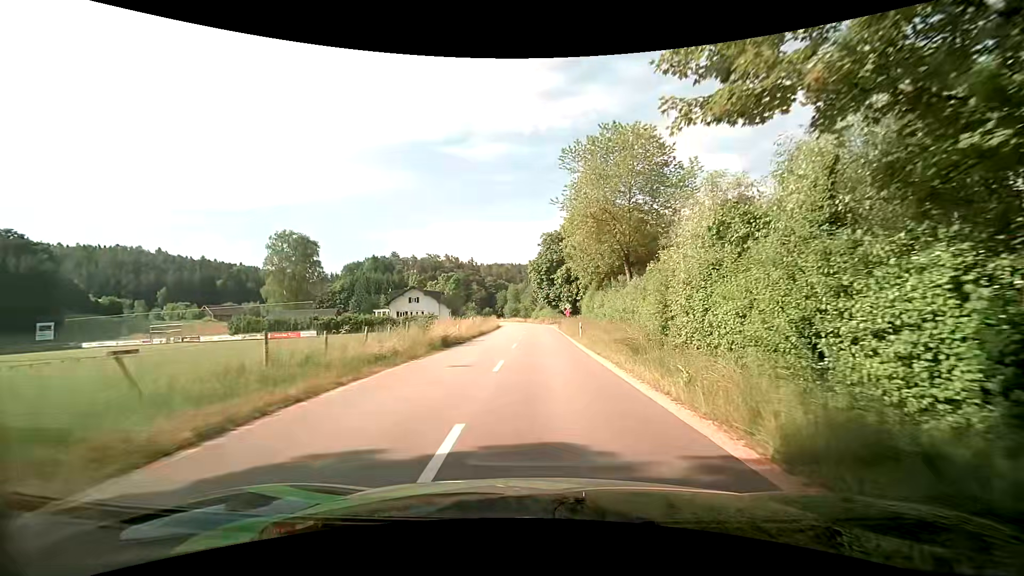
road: tertiary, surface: asphalt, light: Day
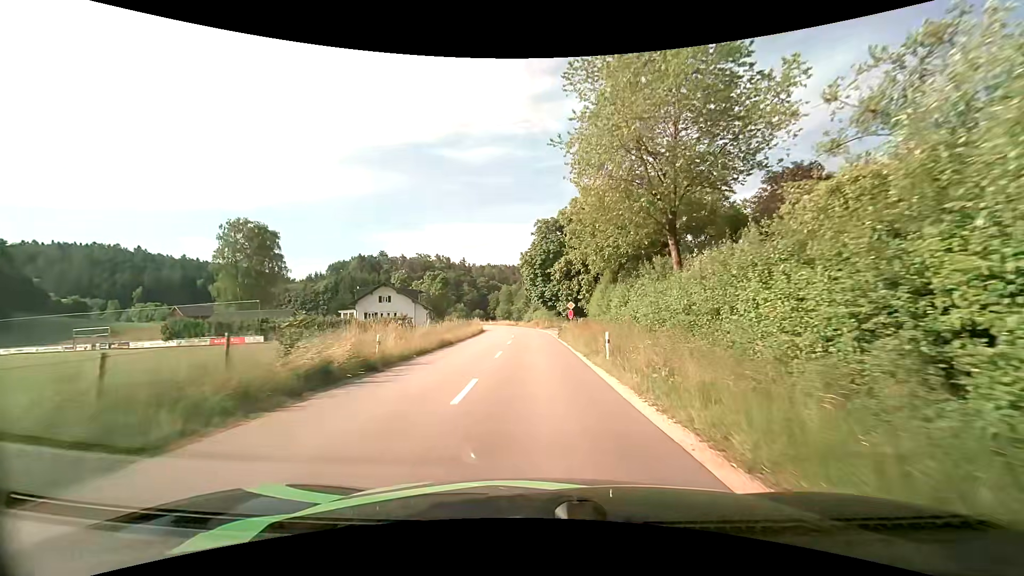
(+0.1, +13.2) m; +1°
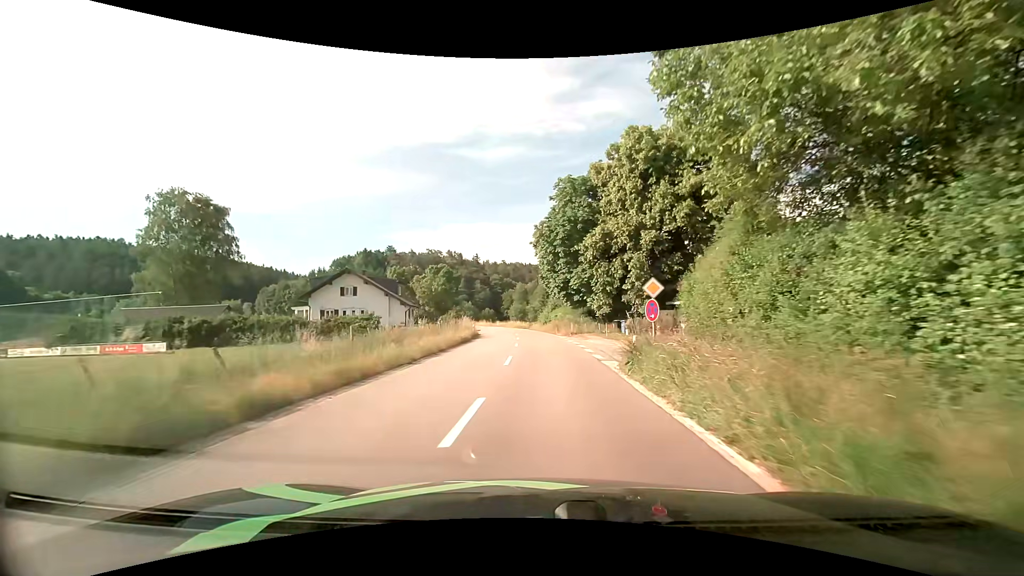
(-0.3, +20.6) m; -2°
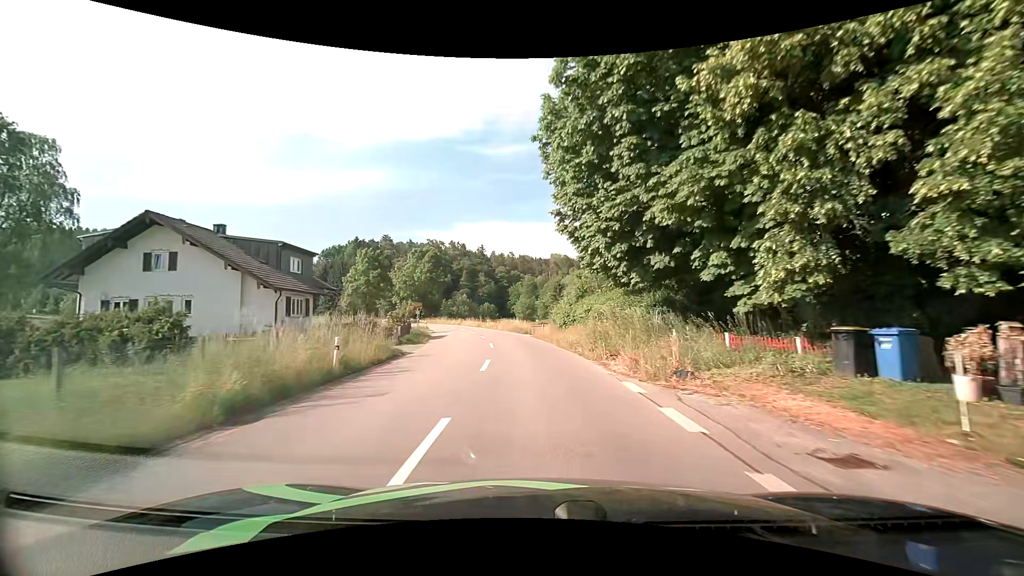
(-0.2, +28.5) m; -1°
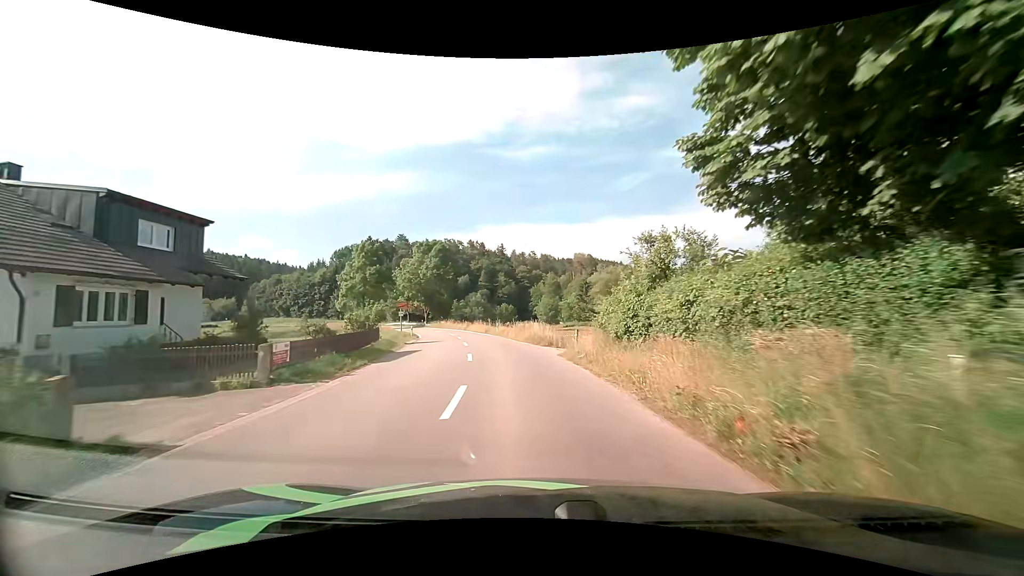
(-0.4, +14.6) m; -3°
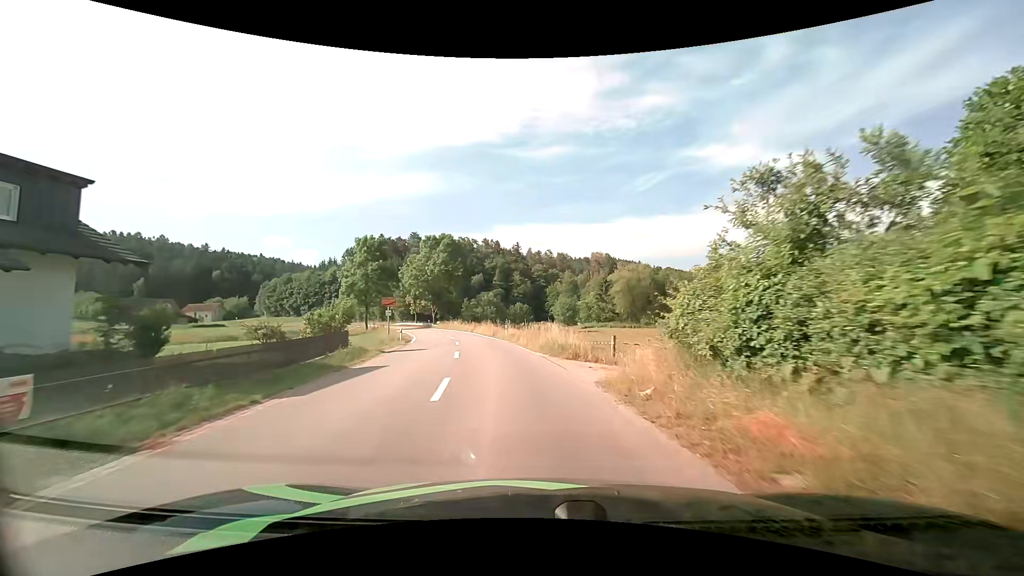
(-0.1, +7.4) m; -1°
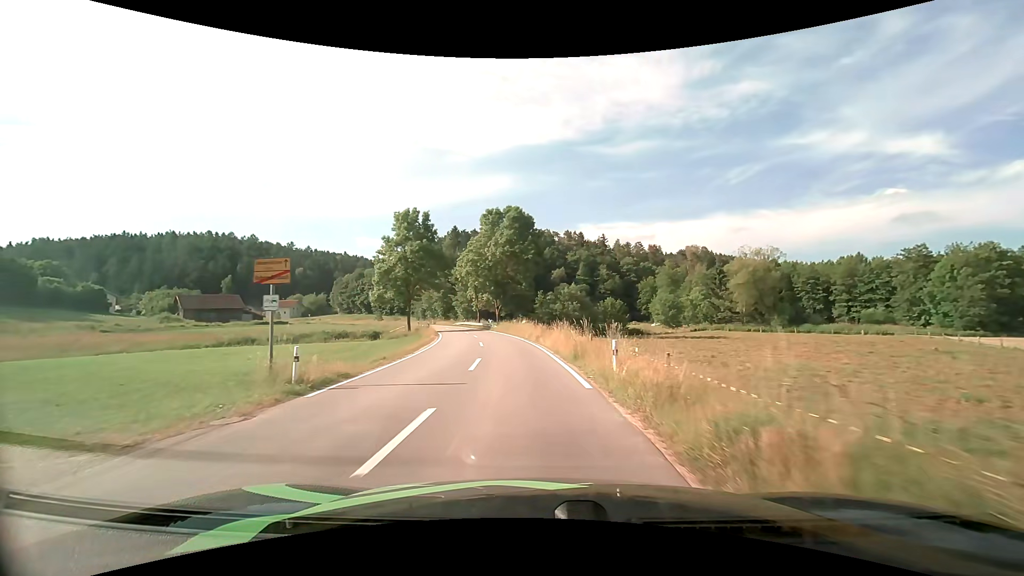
(-1.8, +21.6) m; -10°
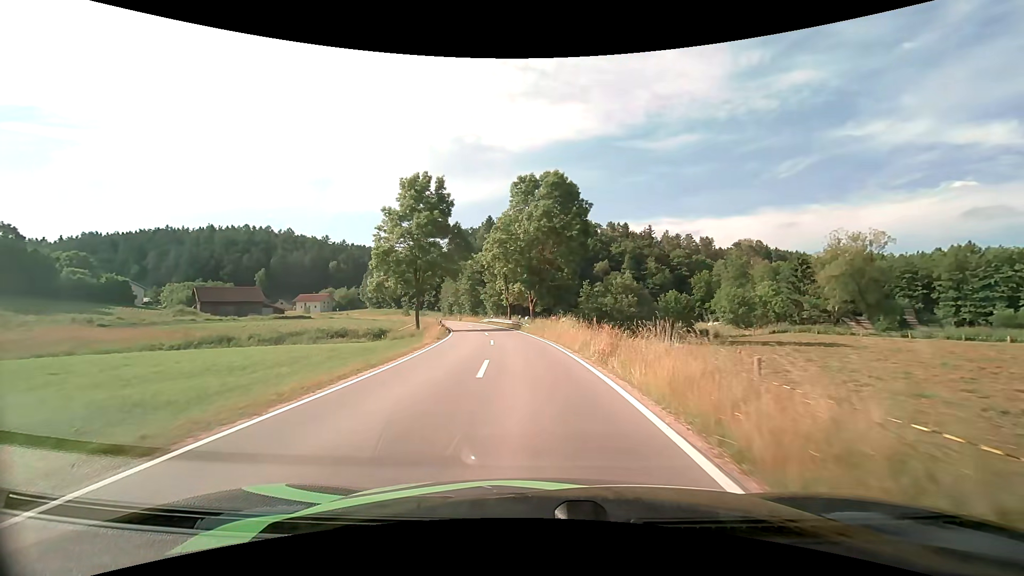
(-0.7, +14.3) m; -5°
